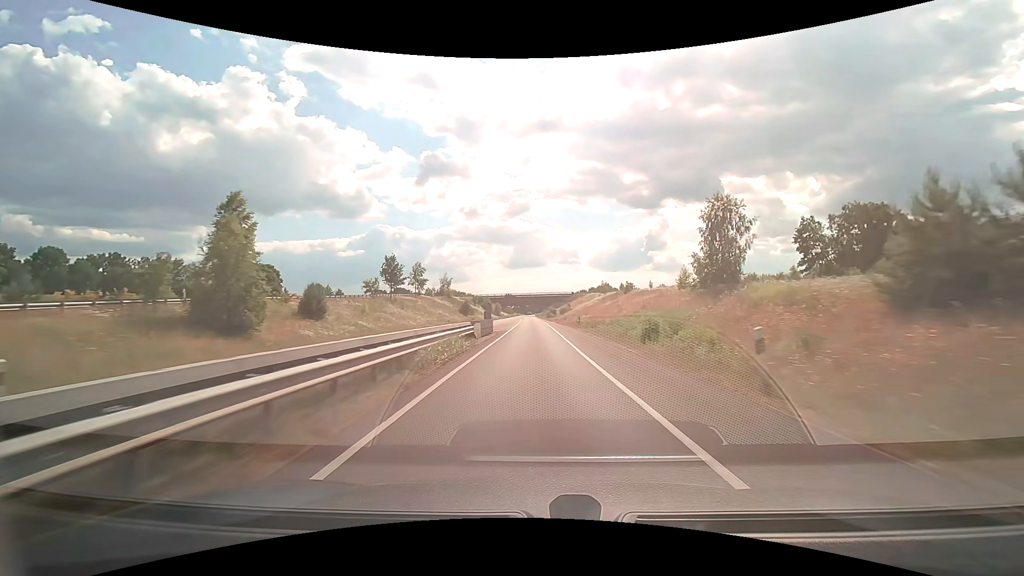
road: trunk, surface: asphalt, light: Day
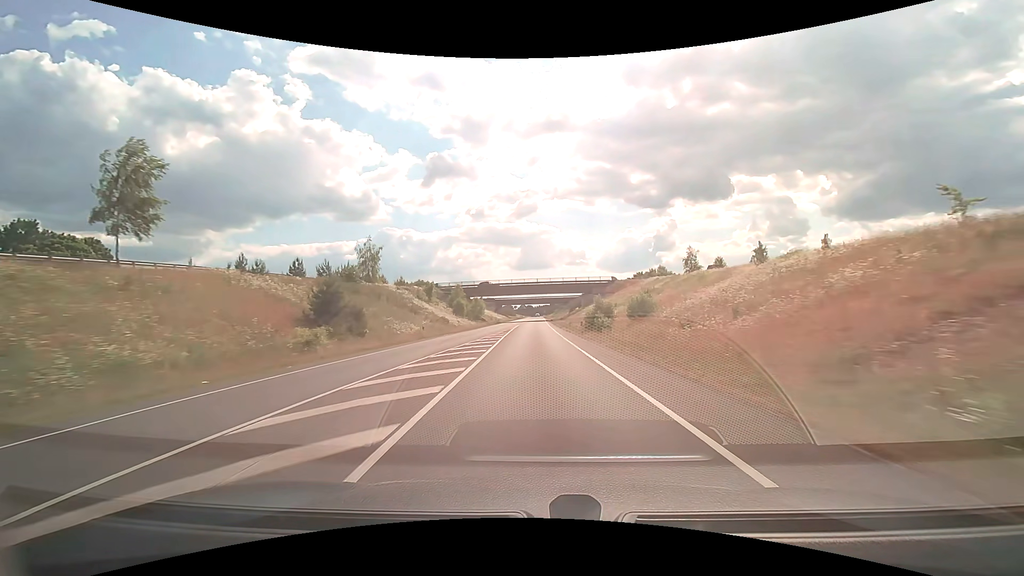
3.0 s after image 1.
(-0.4, +74.6) m; -1°
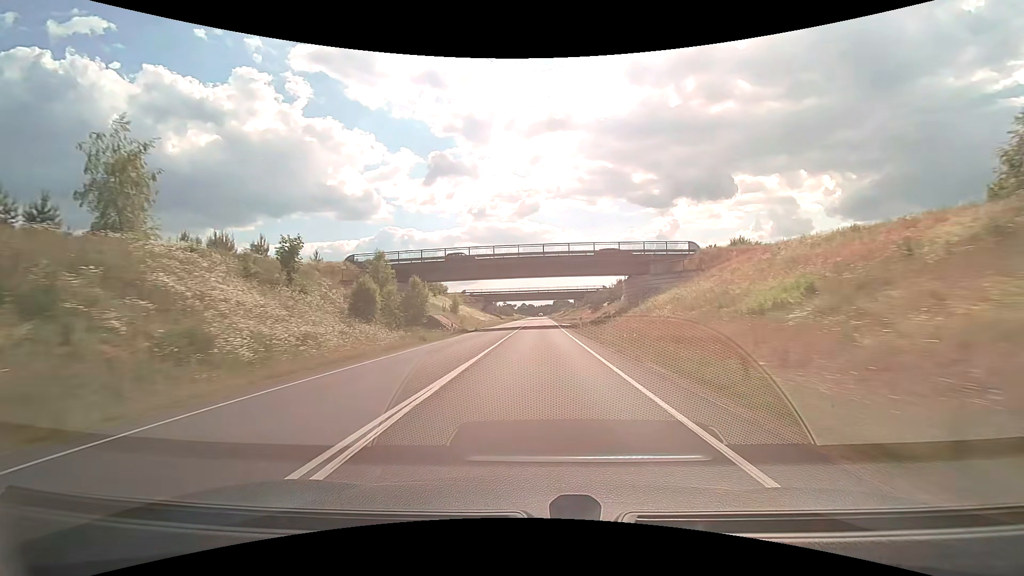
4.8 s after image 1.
(-0.1, +46.0) m; 0°
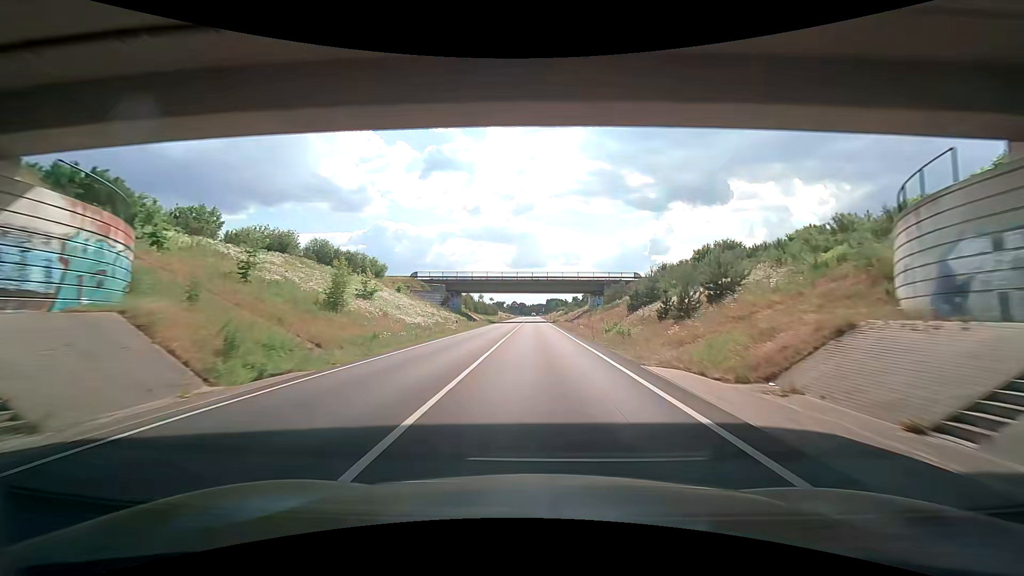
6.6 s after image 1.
(+0.2, +45.7) m; +1°
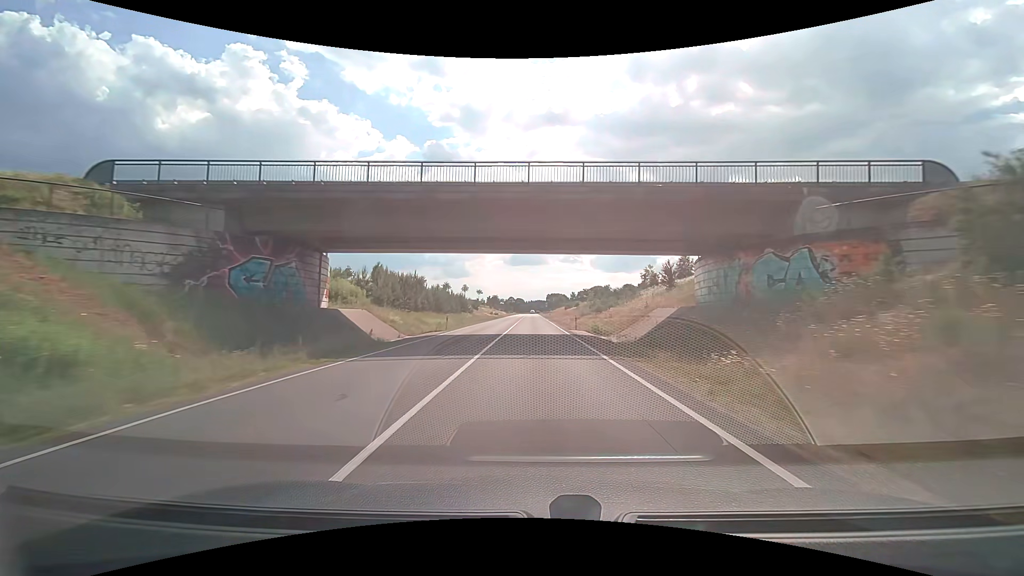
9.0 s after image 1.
(+0.4, +57.3) m; 0°
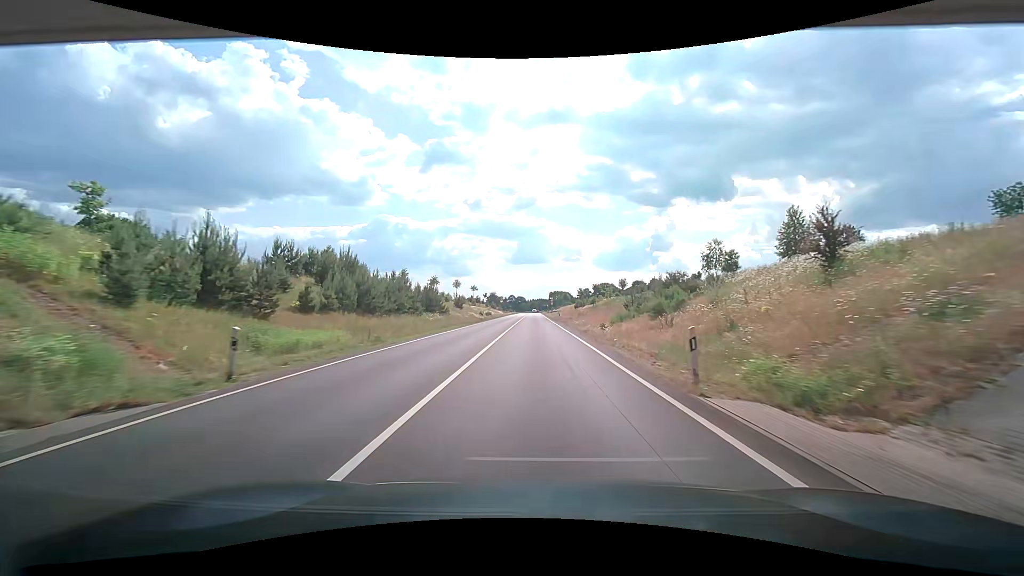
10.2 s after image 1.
(0.0, +26.1) m; -1°
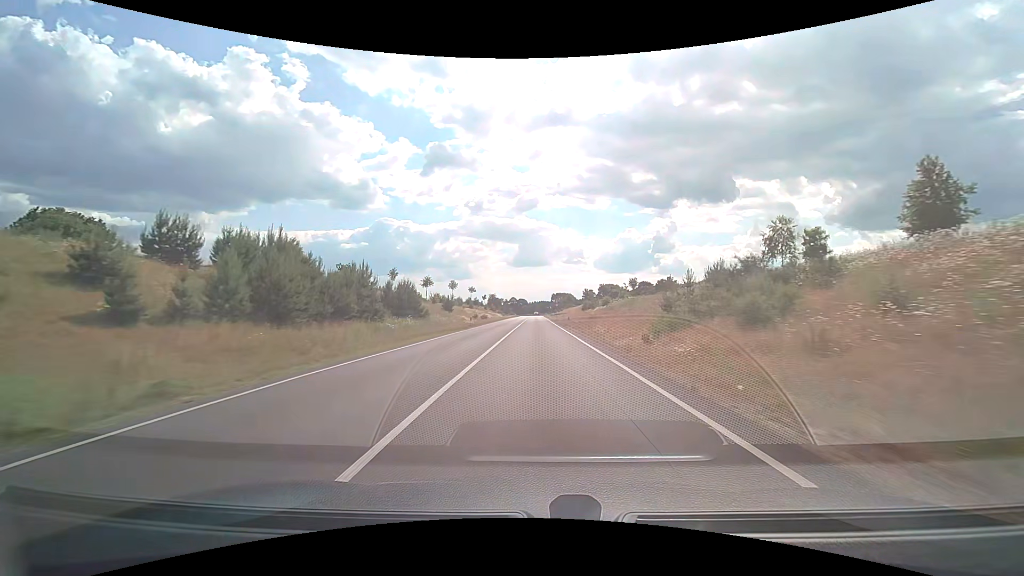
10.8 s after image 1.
(+0.2, +12.4) m; 0°
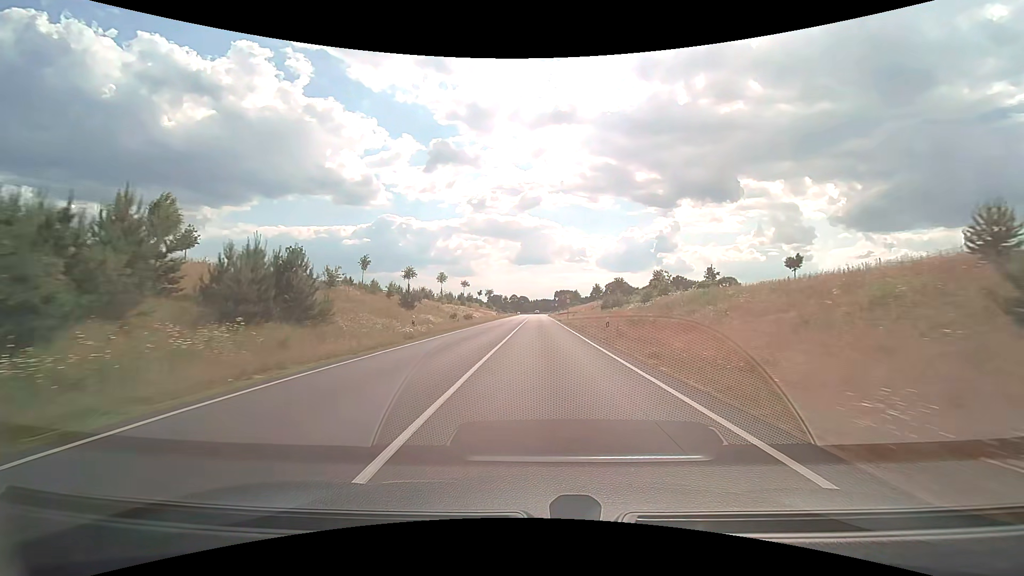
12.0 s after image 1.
(-0.1, +23.6) m; 0°
(0, +10) (0, +20) (0, +30) (0, +40) (0, +50) (+1, +60) (+1, +70) (+1, +80) (+1, +90) (+1, +100) m
